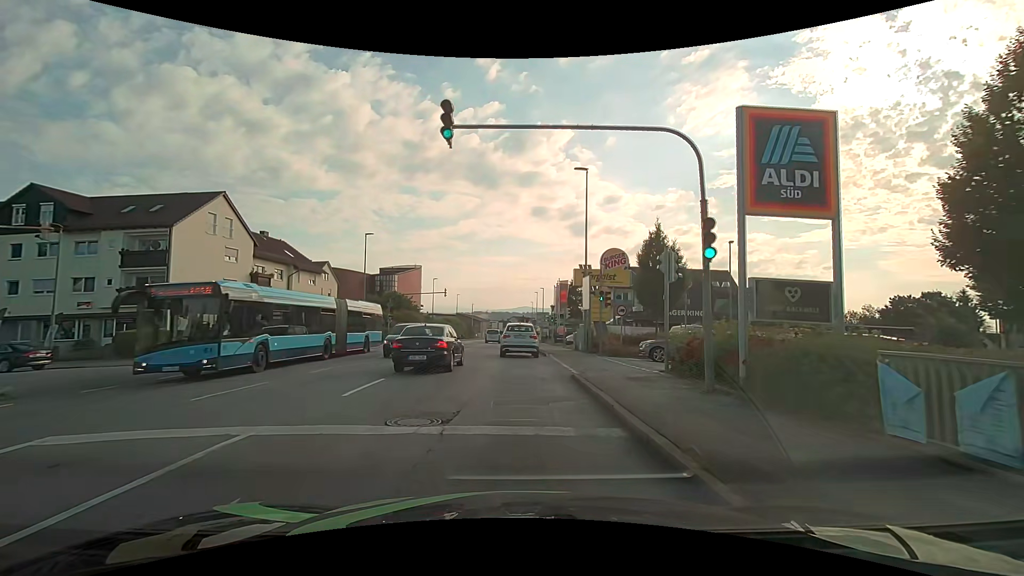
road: tertiary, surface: asphalt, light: Day
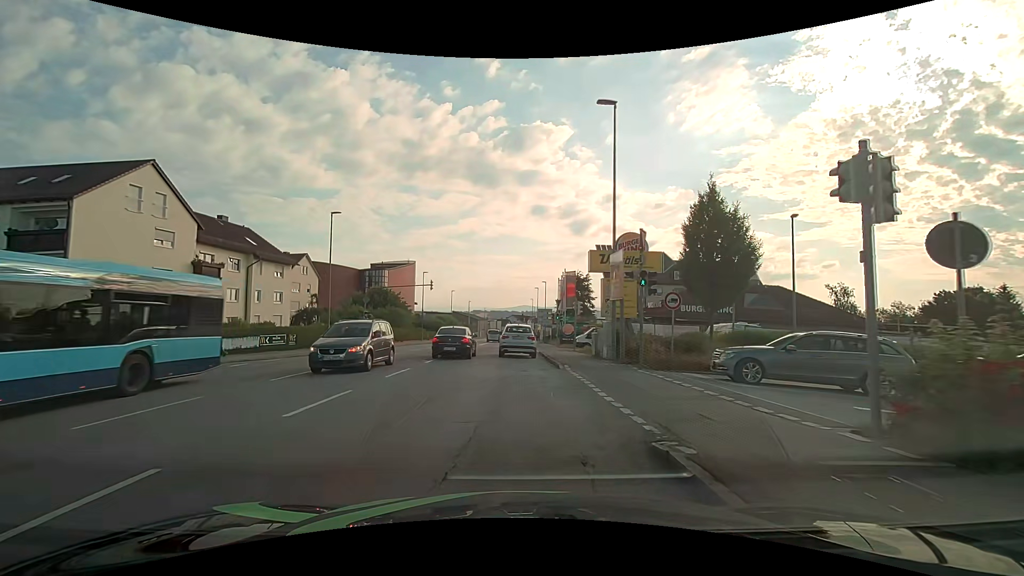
(-0.1, +8.3) m; -1°
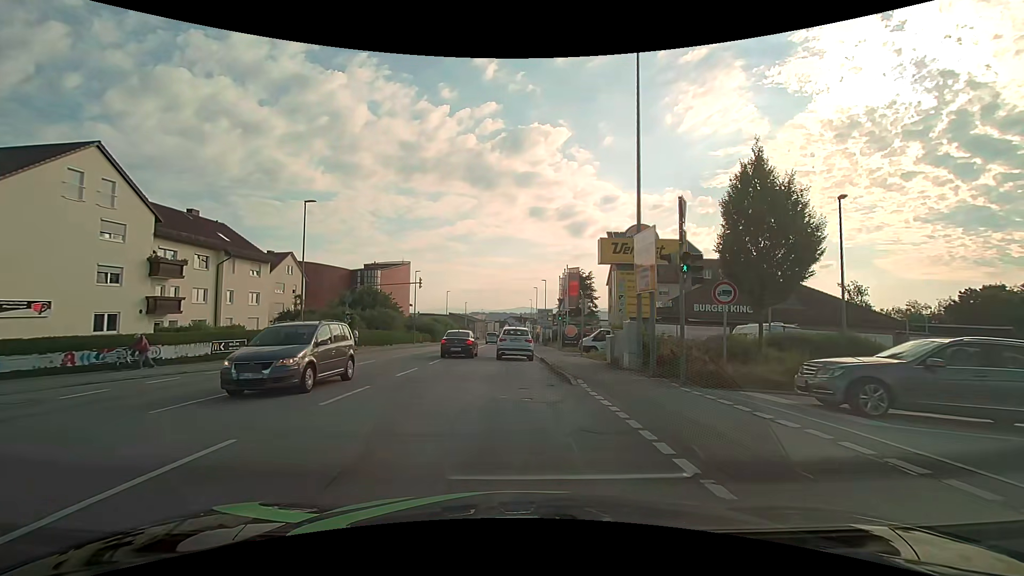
(0.0, +4.4) m; +1°
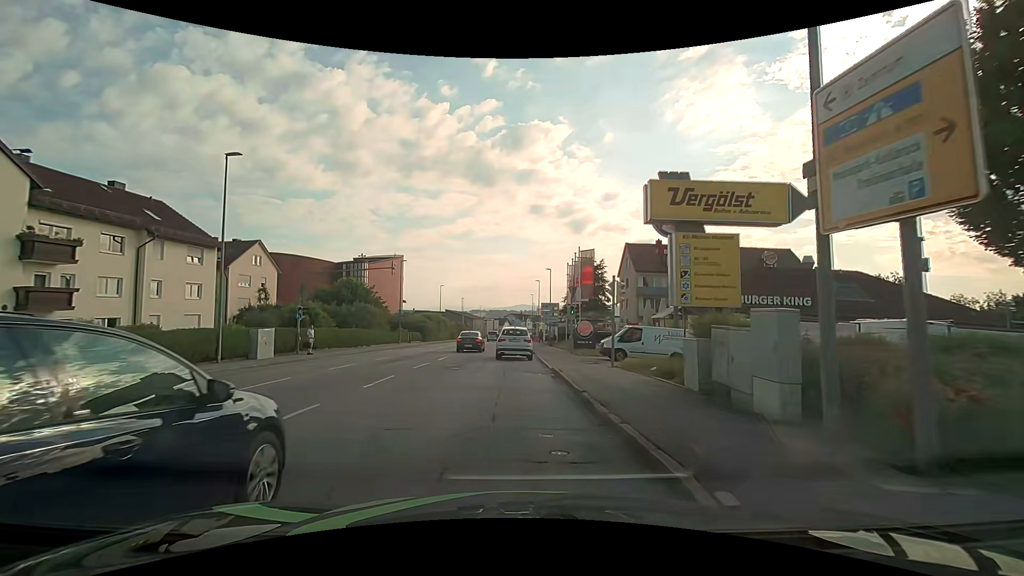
(0.0, +9.1) m; 0°
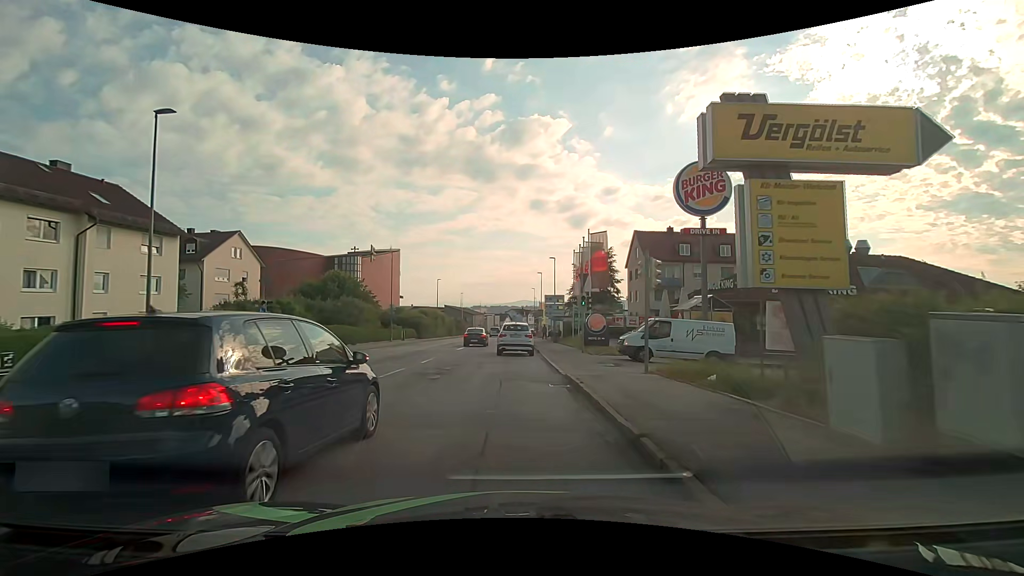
(0.0, +4.8) m; 0°
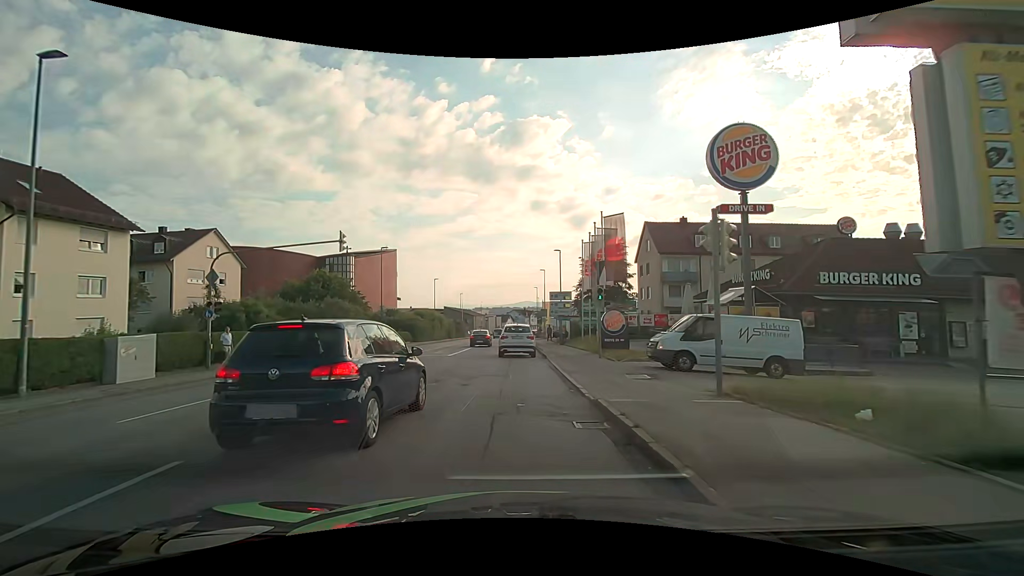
(0.0, +4.9) m; -1°
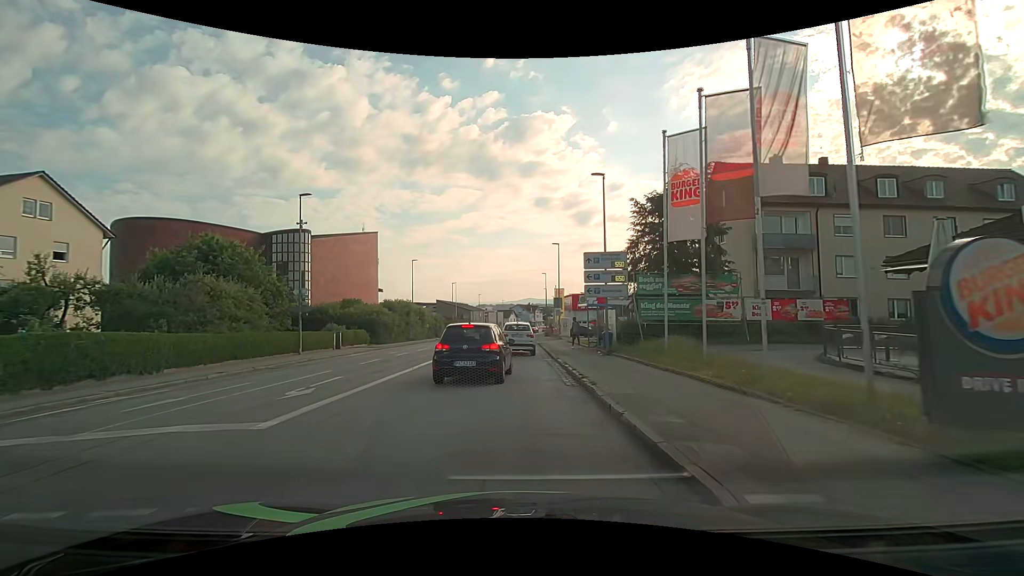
(0.0, +20.4) m; 0°
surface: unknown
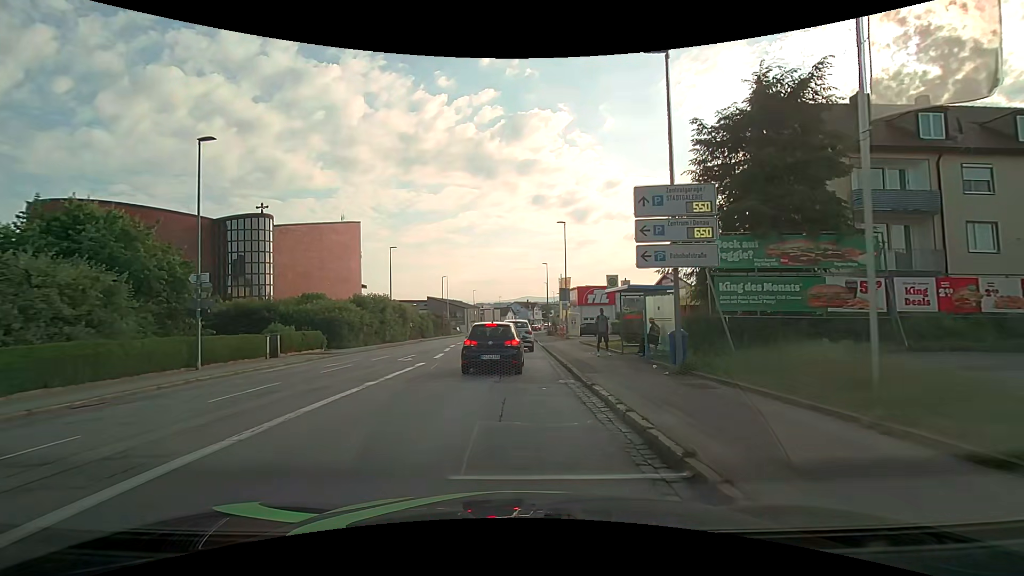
(+0.1, +10.0) m; 0°
(0, +10) (0, +20) (0, +30) (0, +40) (0, +50) (0, +60) (0, +70) (+1, +80) (+1, +90) (+2, +100) m
